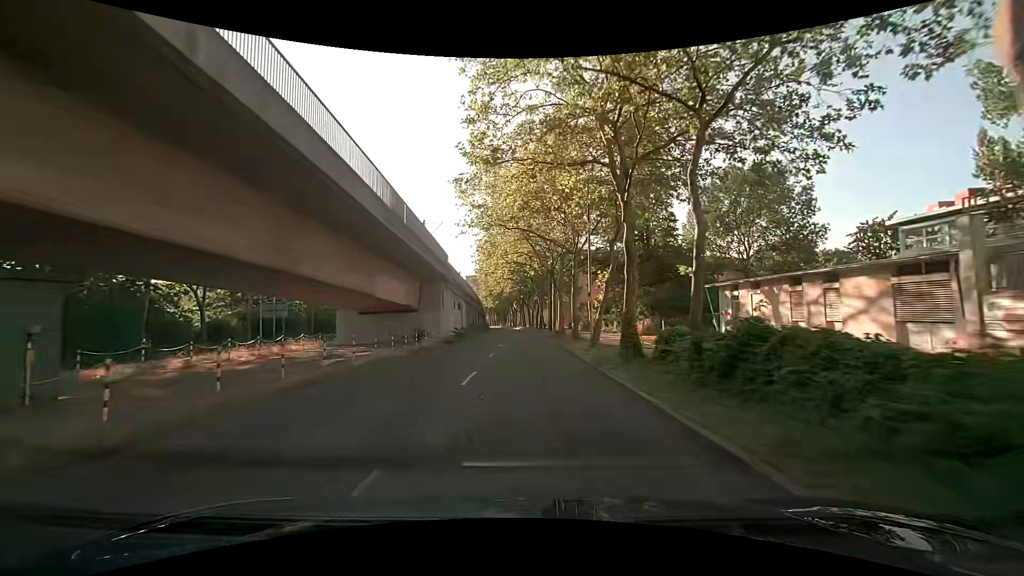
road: tertiary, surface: asphalt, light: Day
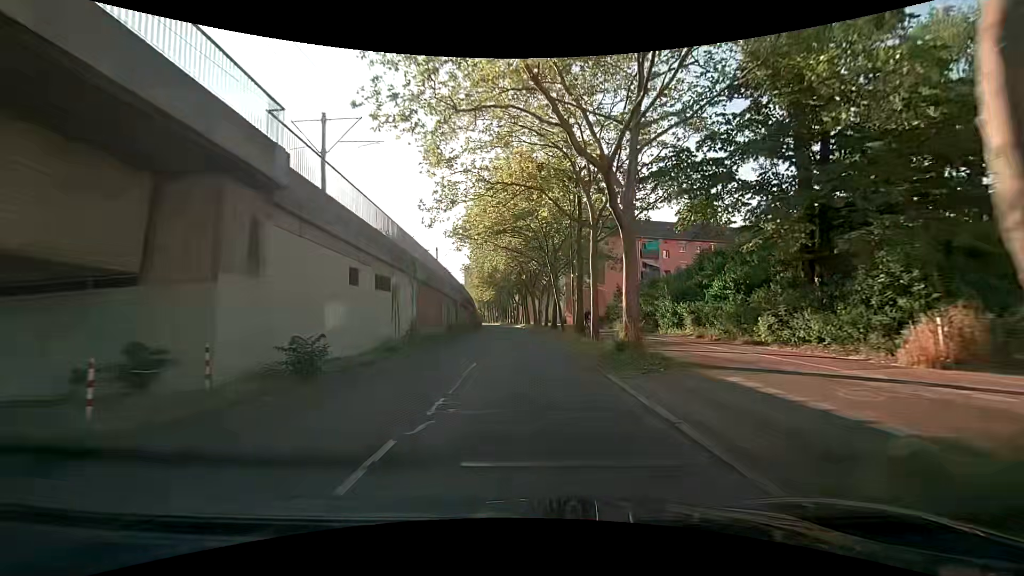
(0.0, +26.3) m; 0°
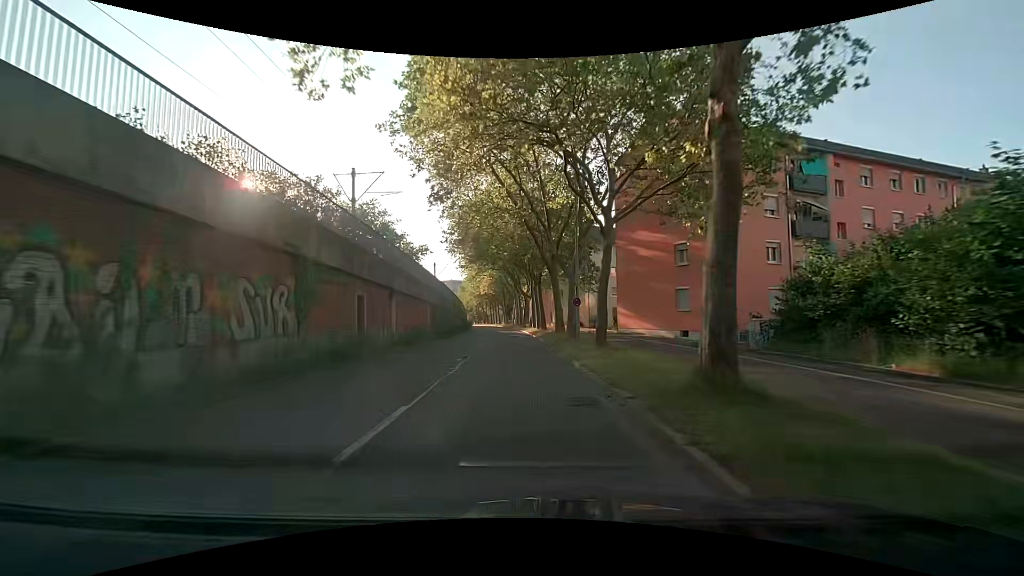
(0.0, +34.4) m; -1°
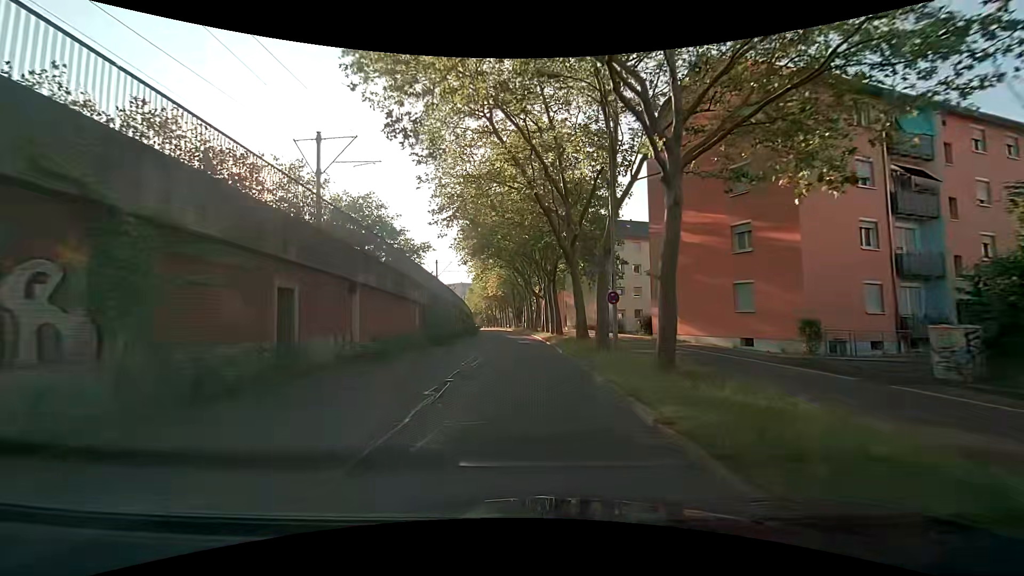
(-0.1, +6.9) m; -1°
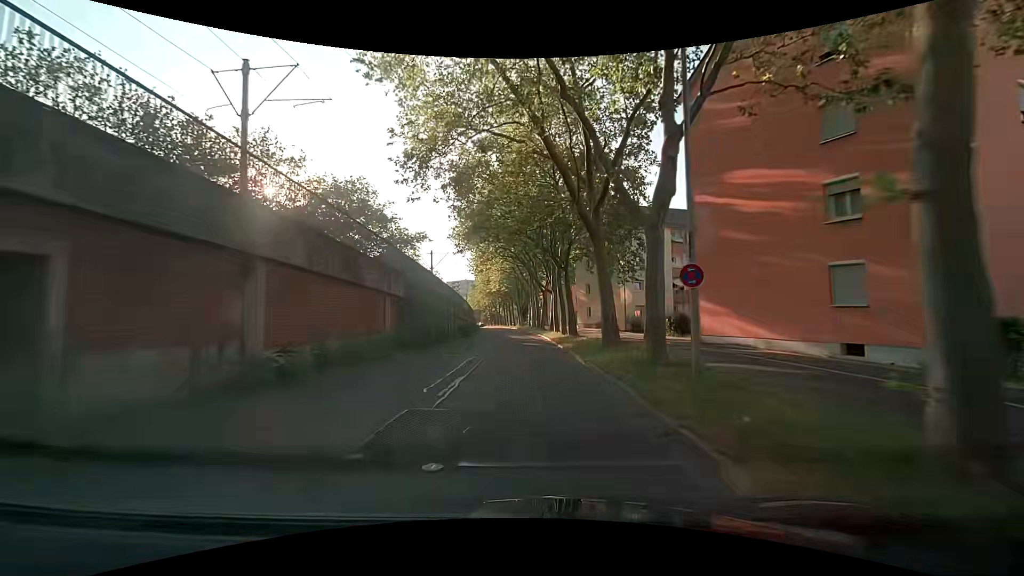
(0.0, +6.9) m; -1°
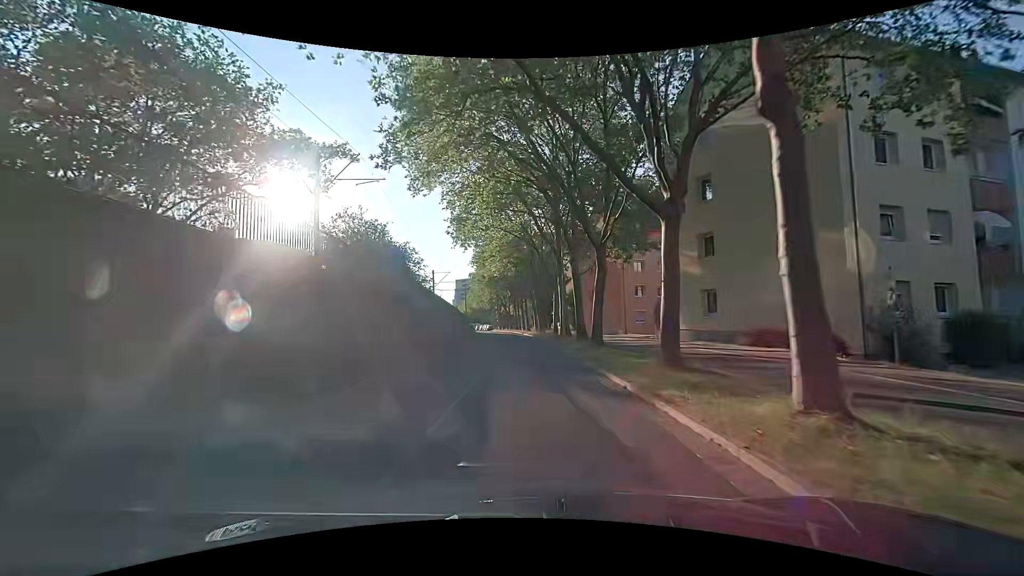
(-0.5, +34.8) m; -1°
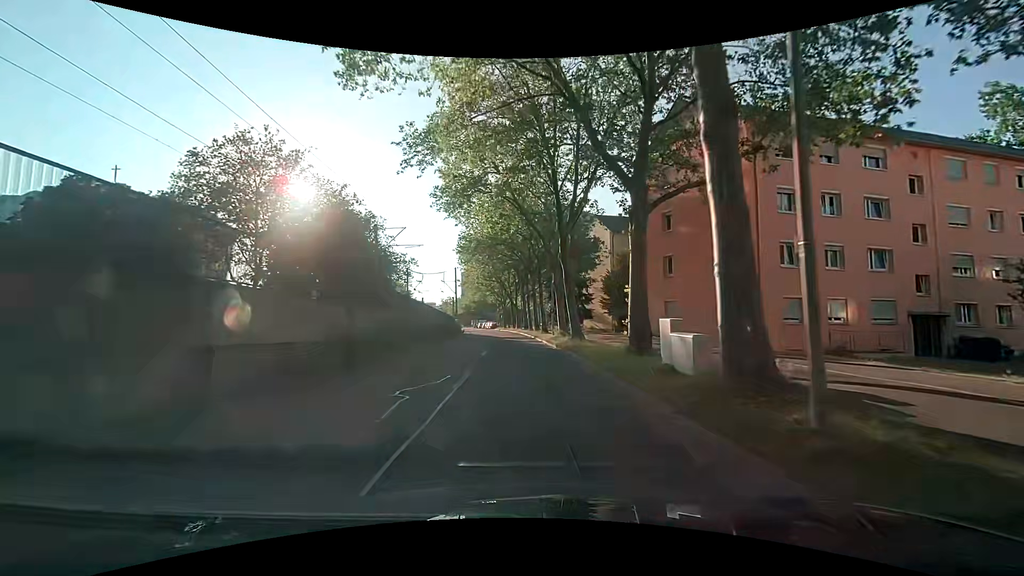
(-0.5, +28.4) m; -1°
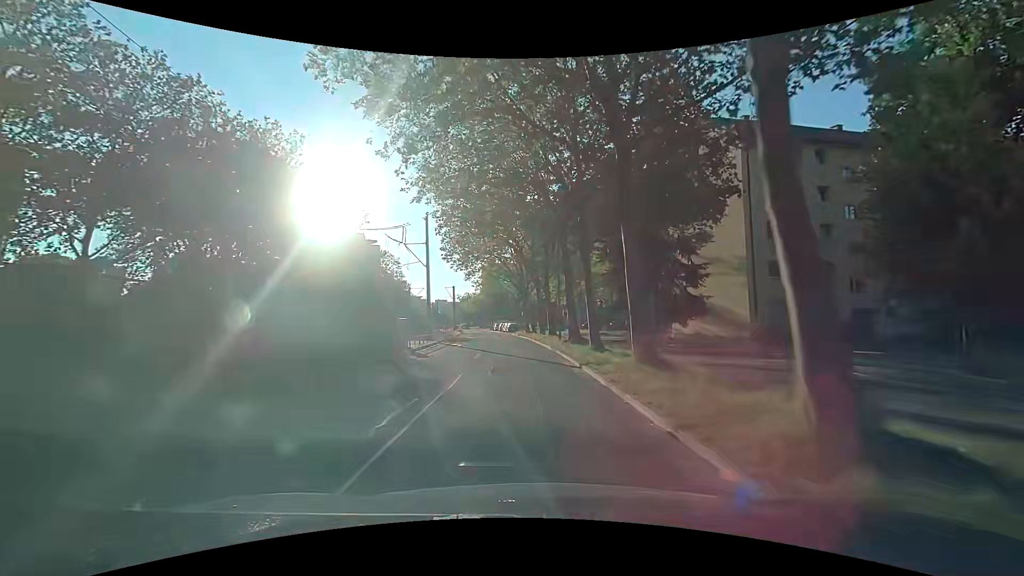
(-1.2, +36.5) m; -3°
(0, +10) (-1, +20) (-1, +30) (-2, +40) (-3, +50) (-4, +60) (-5, +70) (-6, +80) (-8, +90) (-9, +99) m
